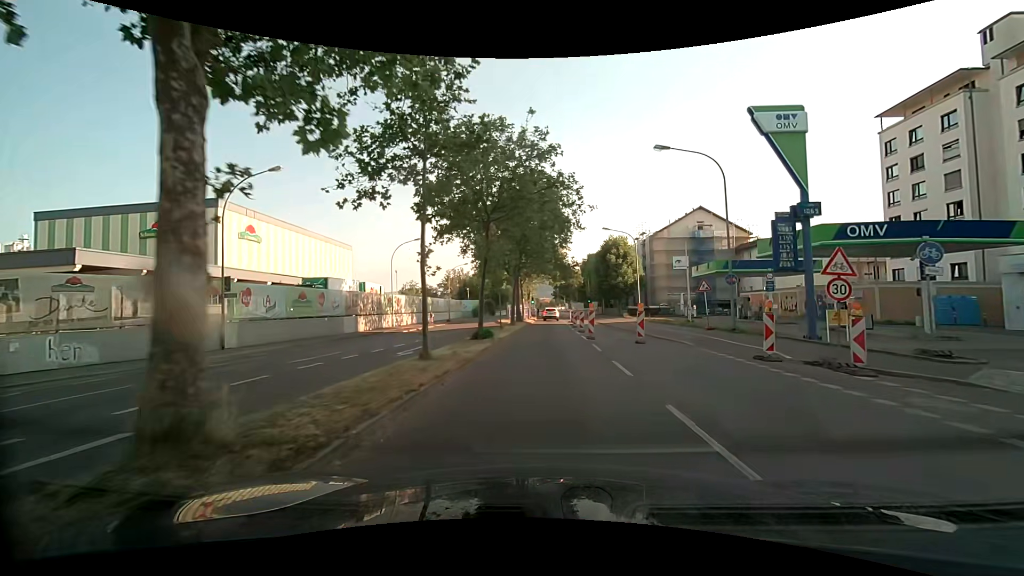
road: secondary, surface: asphalt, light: Day
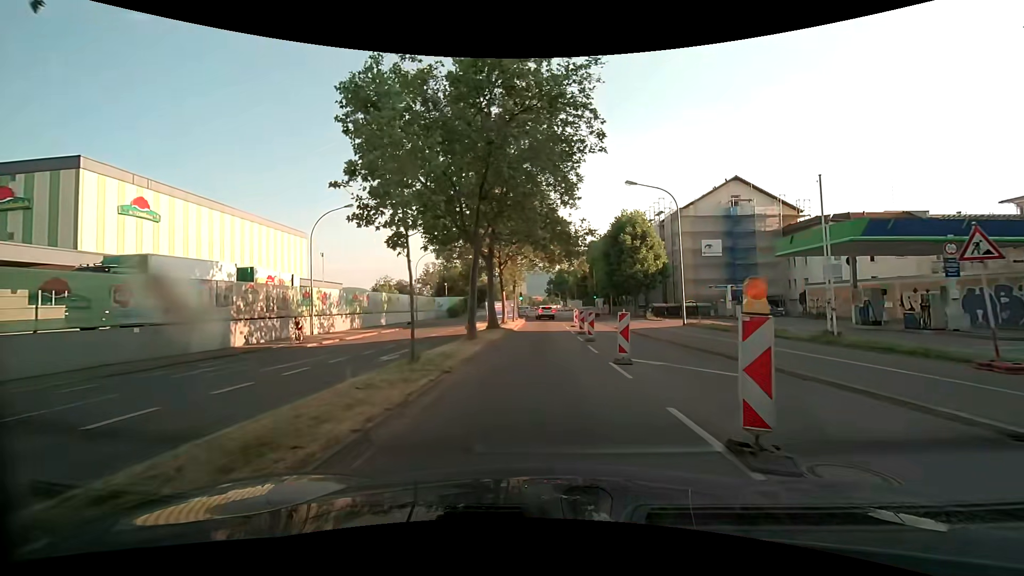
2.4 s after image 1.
(+0.2, +18.2) m; +1°
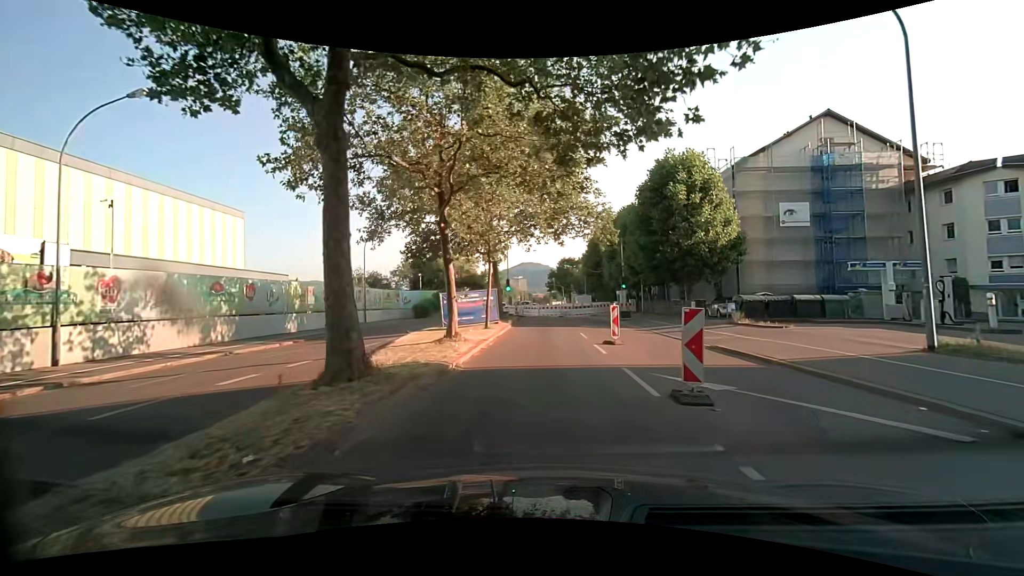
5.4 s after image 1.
(+0.1, +20.6) m; -1°
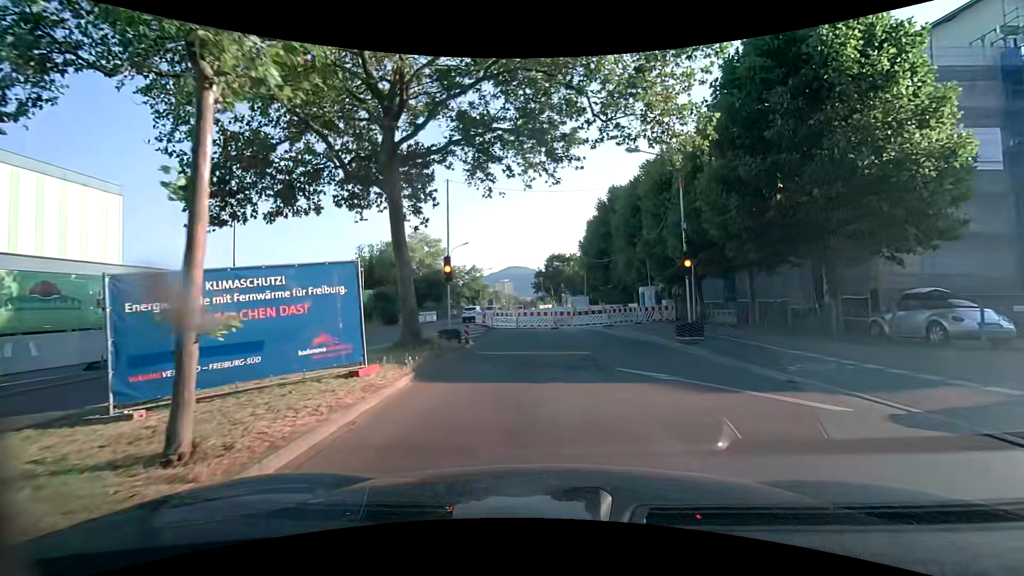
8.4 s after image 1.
(+0.7, +19.3) m; +3°
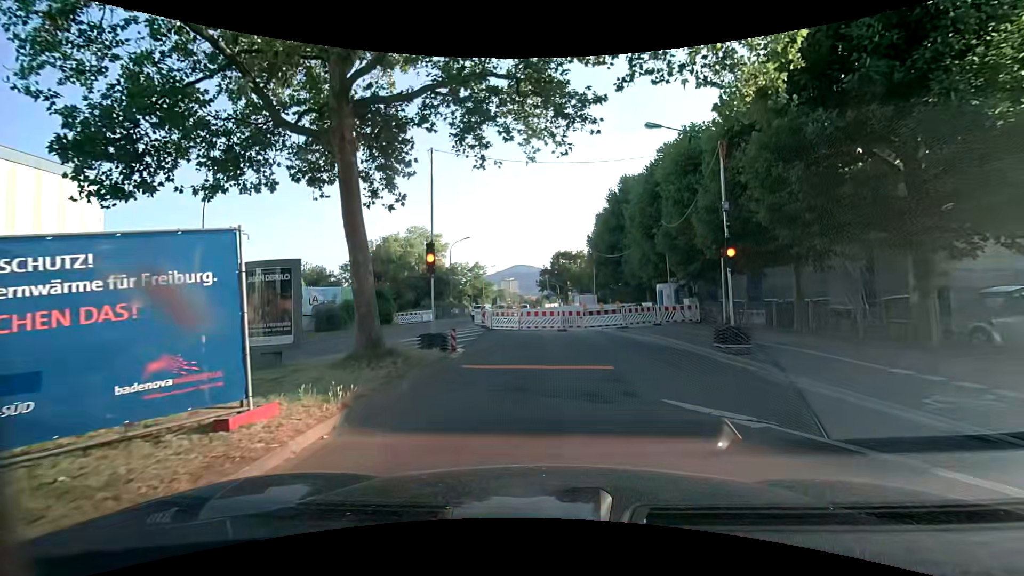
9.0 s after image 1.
(0.0, +3.4) m; -1°
